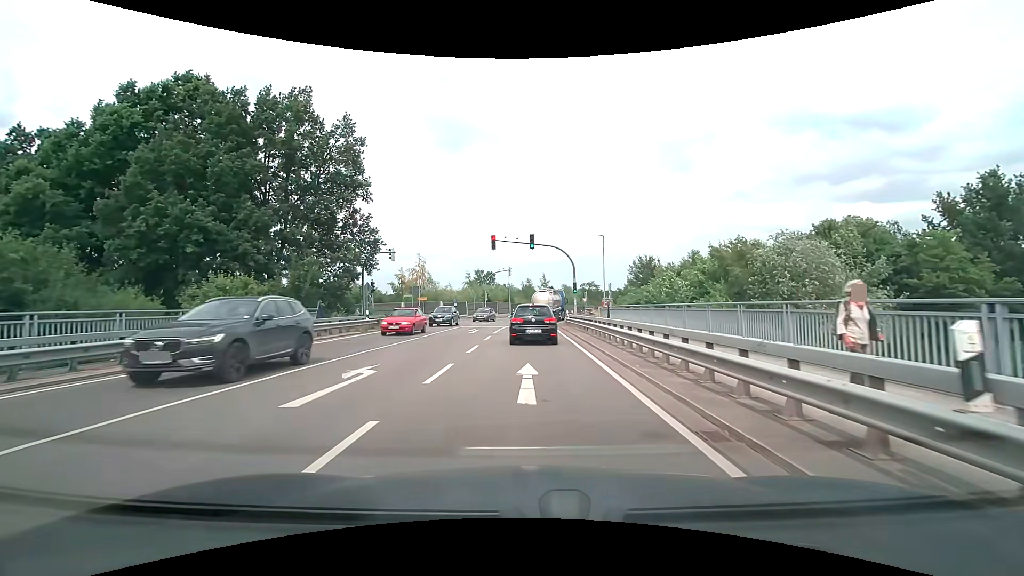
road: secondary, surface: asphalt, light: Day
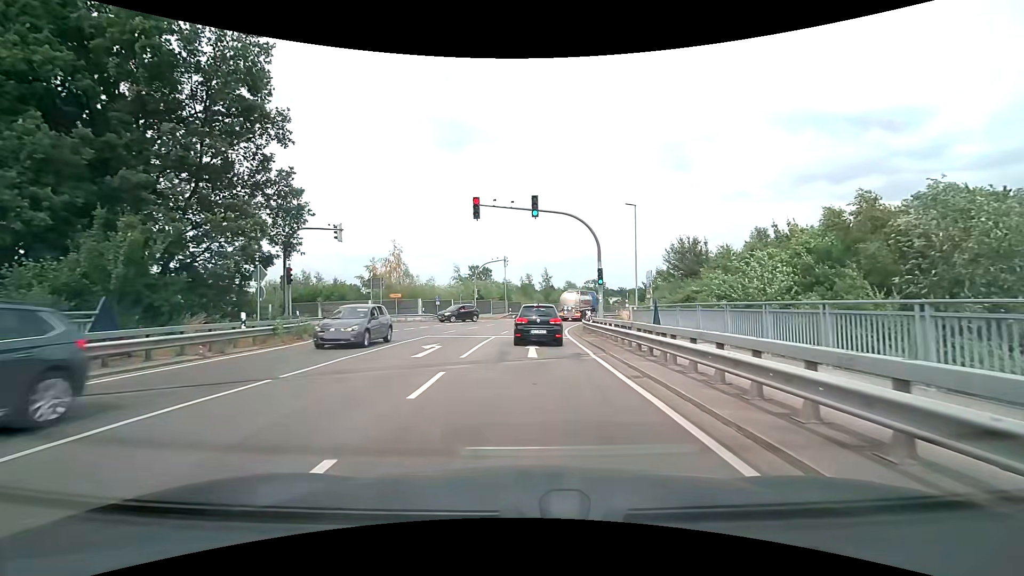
(0.0, +13.6) m; 0°
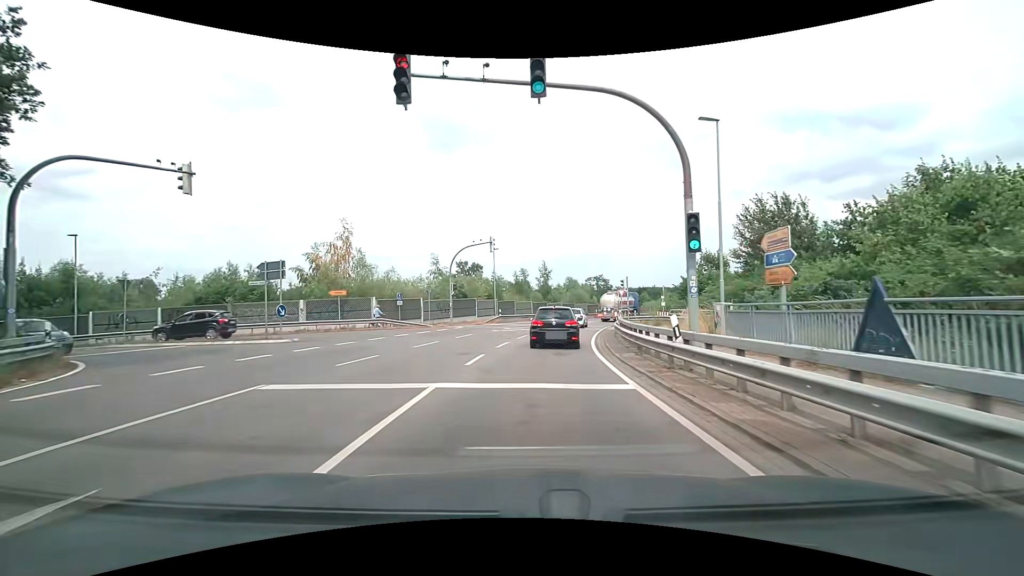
(+0.1, +14.9) m; 0°
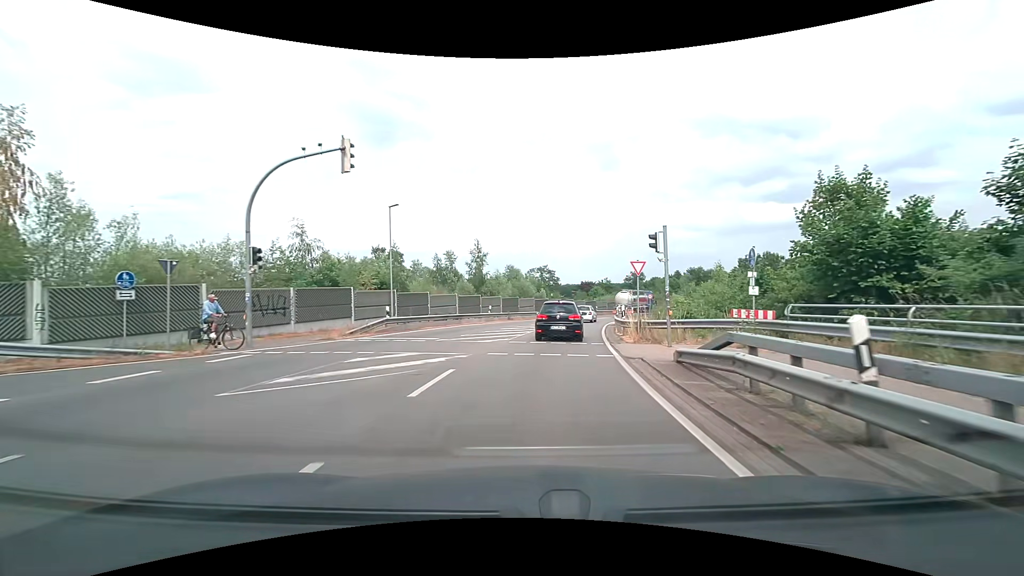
(+1.2, +22.2) m; +8°
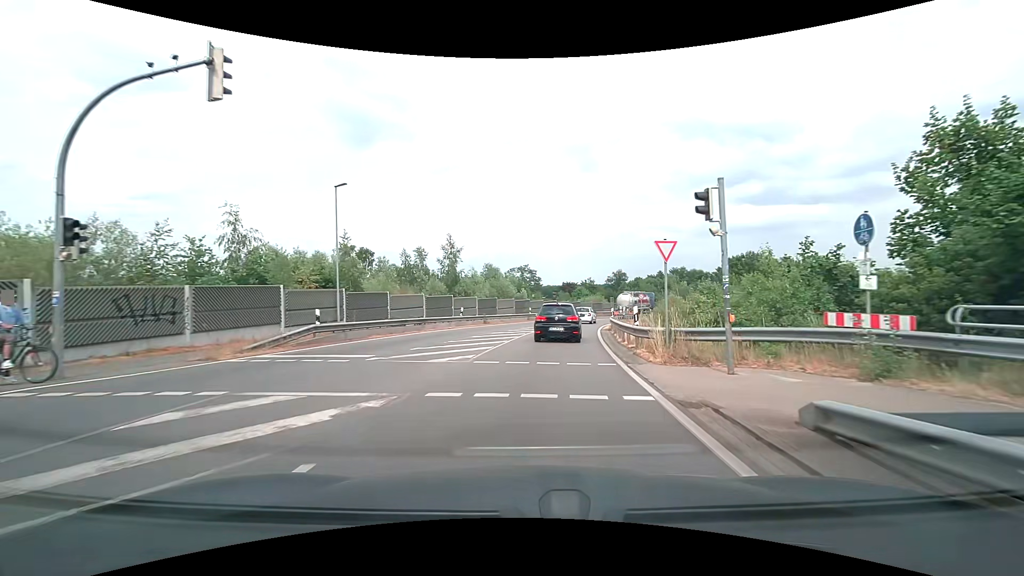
(+0.1, +6.0) m; +2°
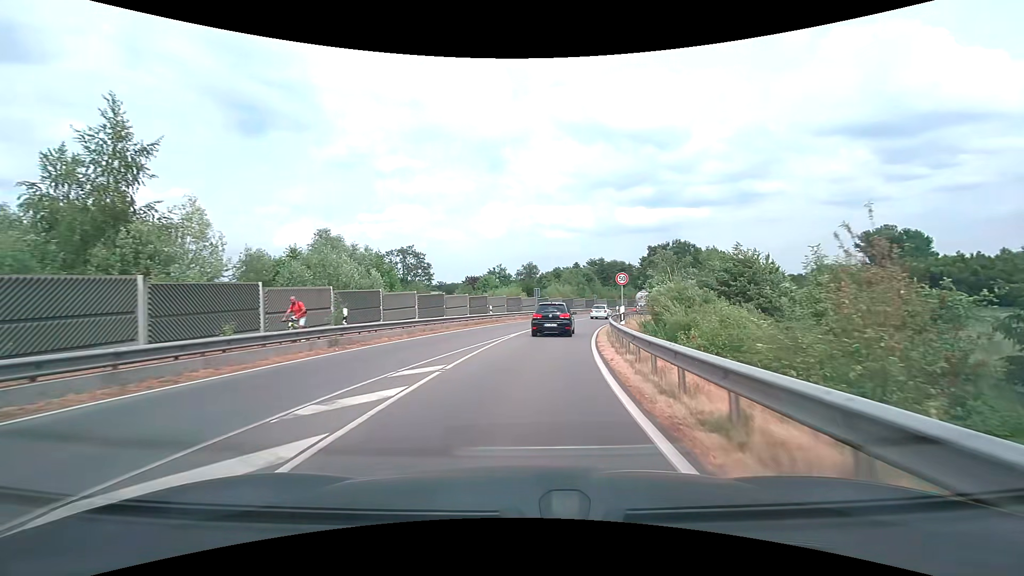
(+3.0, +32.0) m; +10°
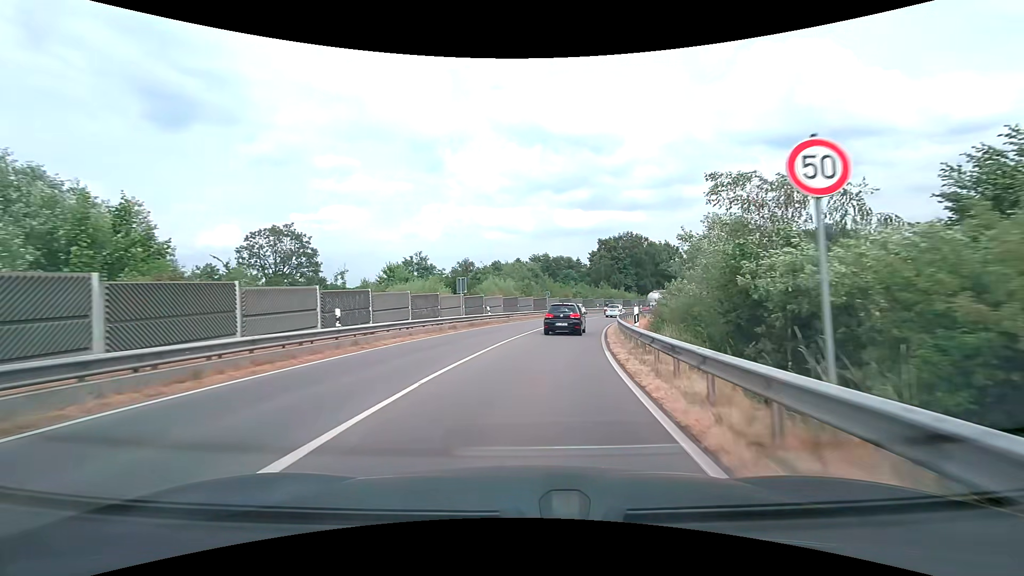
(+1.3, +20.7) m; +7°
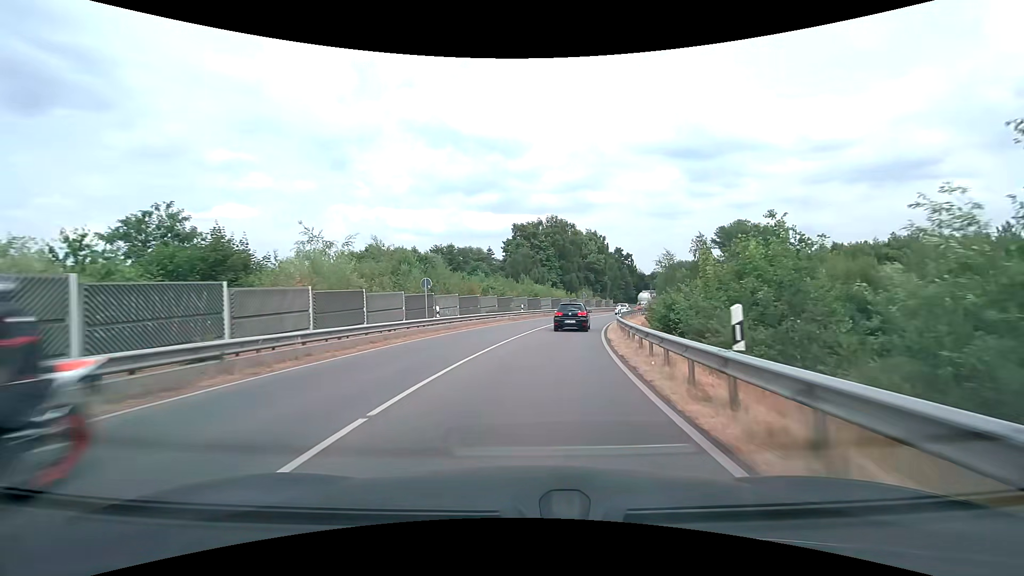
(+2.5, +28.9) m; +10°
(0, +10) (+1, +20) (+3, +30) (+5, +40) (+7, +49) (+11, +59) (+14, +68) (+17, +78) (+21, +87) (+24, +96) m
